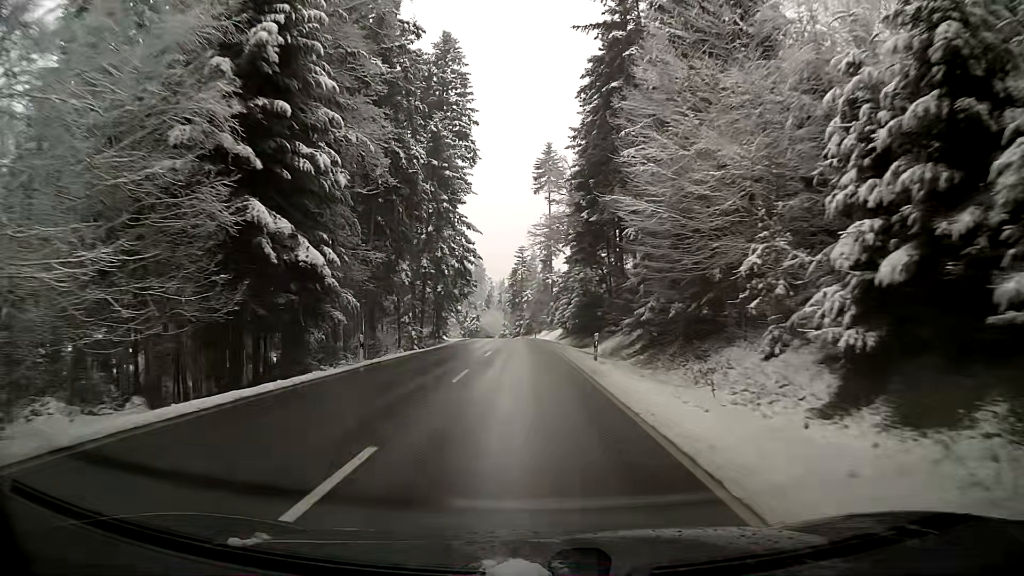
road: tertiary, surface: asphalt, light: Day
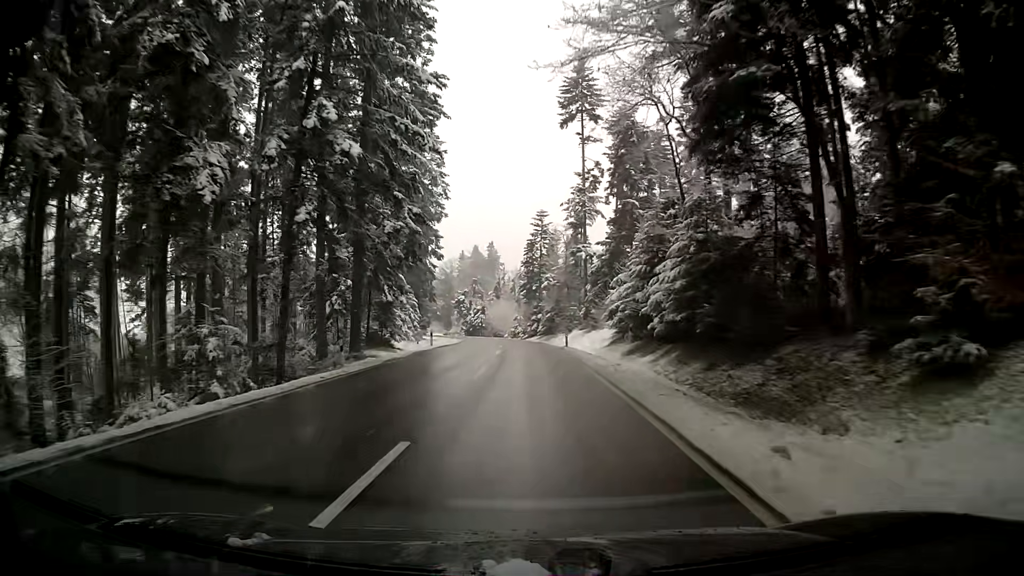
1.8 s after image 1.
(-0.7, +35.6) m; -2°
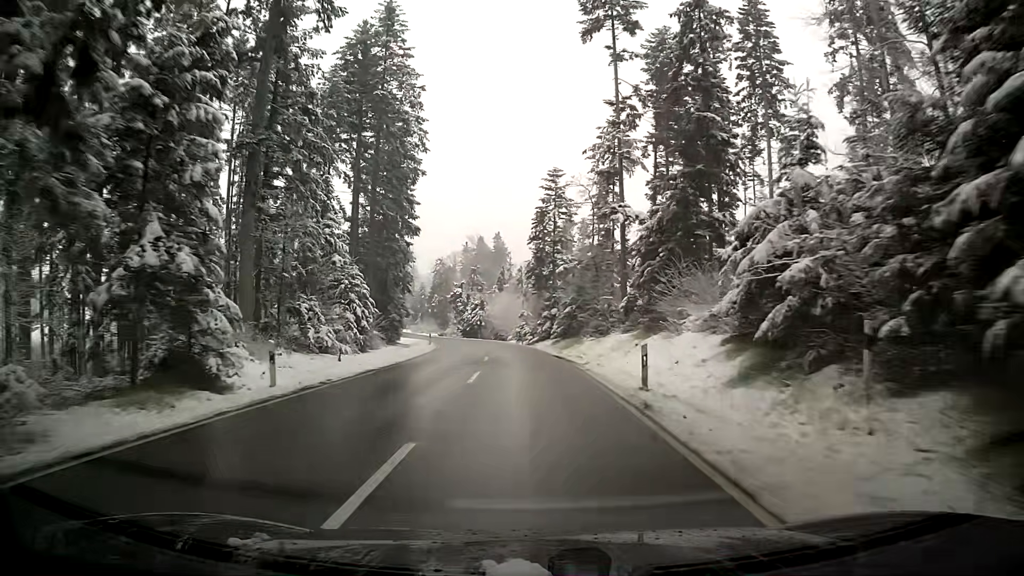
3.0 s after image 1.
(-0.1, +23.9) m; -1°
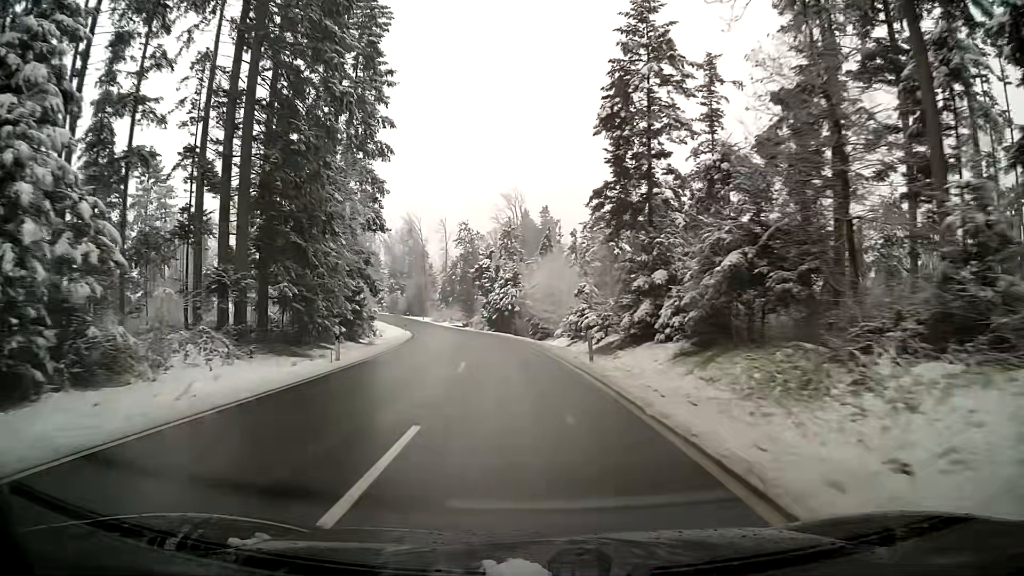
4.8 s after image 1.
(-1.2, +35.2) m; -5°
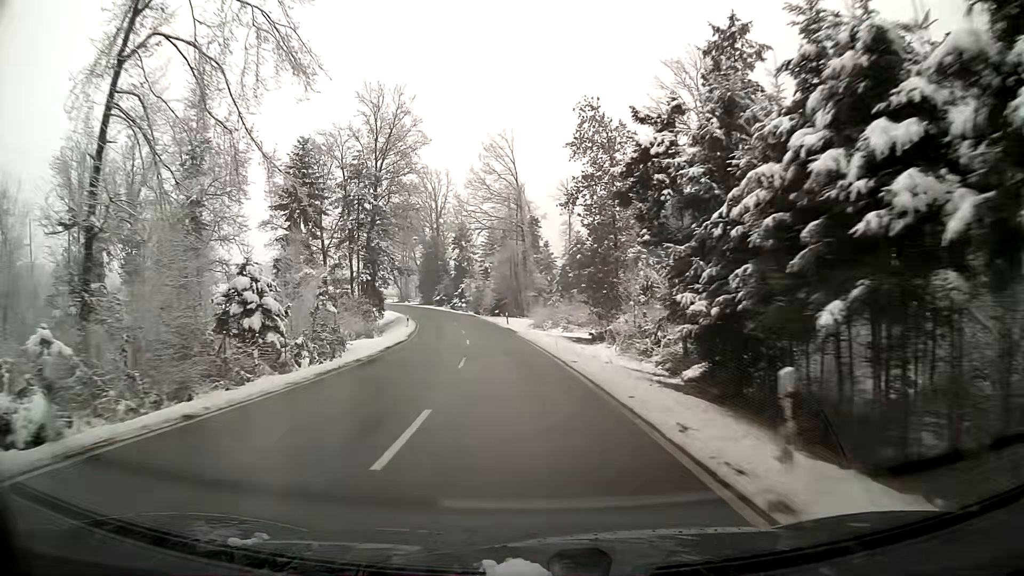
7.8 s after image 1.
(-5.9, +57.9) m; -11°
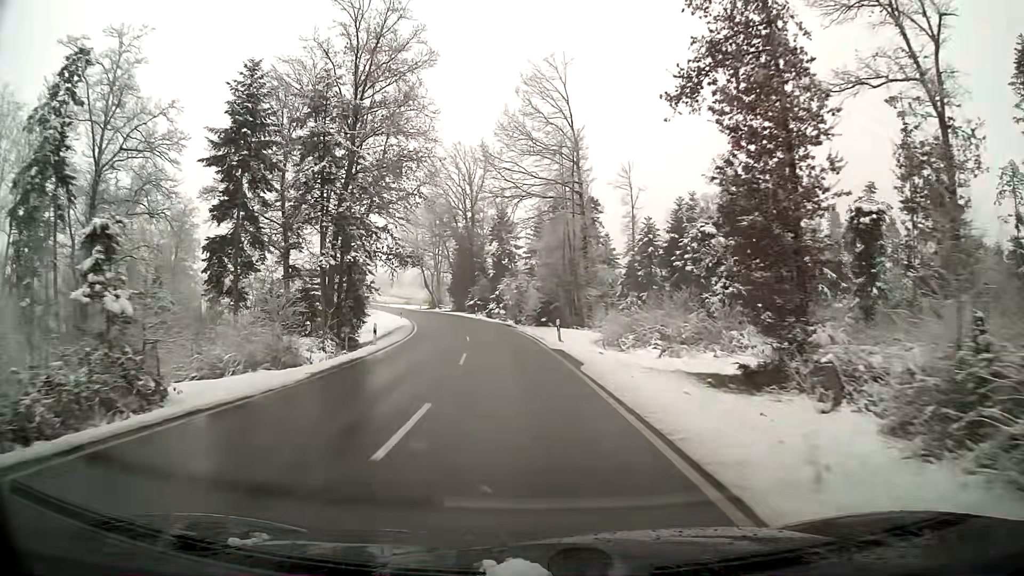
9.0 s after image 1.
(-0.9, +23.7) m; -4°
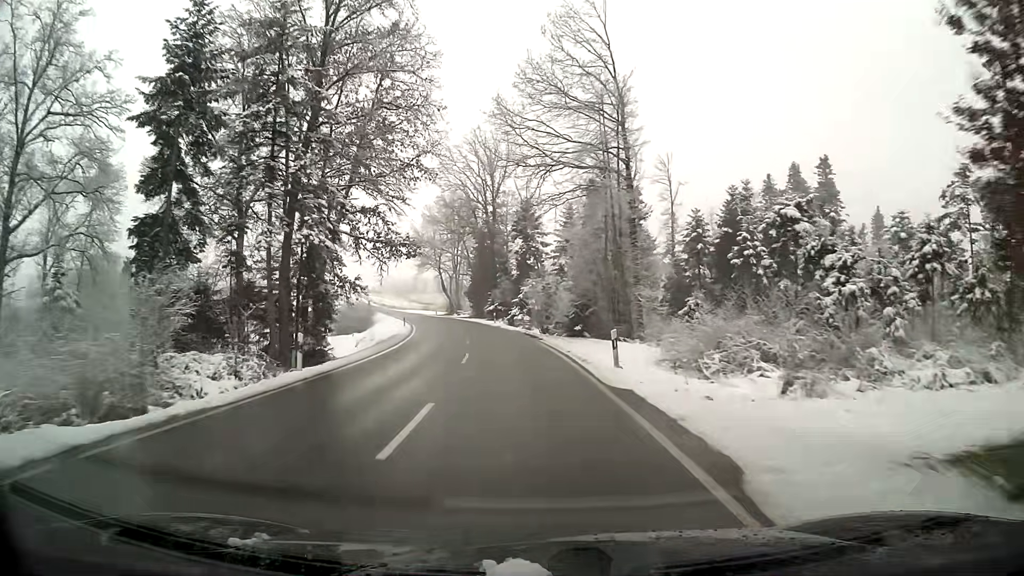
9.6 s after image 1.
(-0.2, +11.9) m; -2°
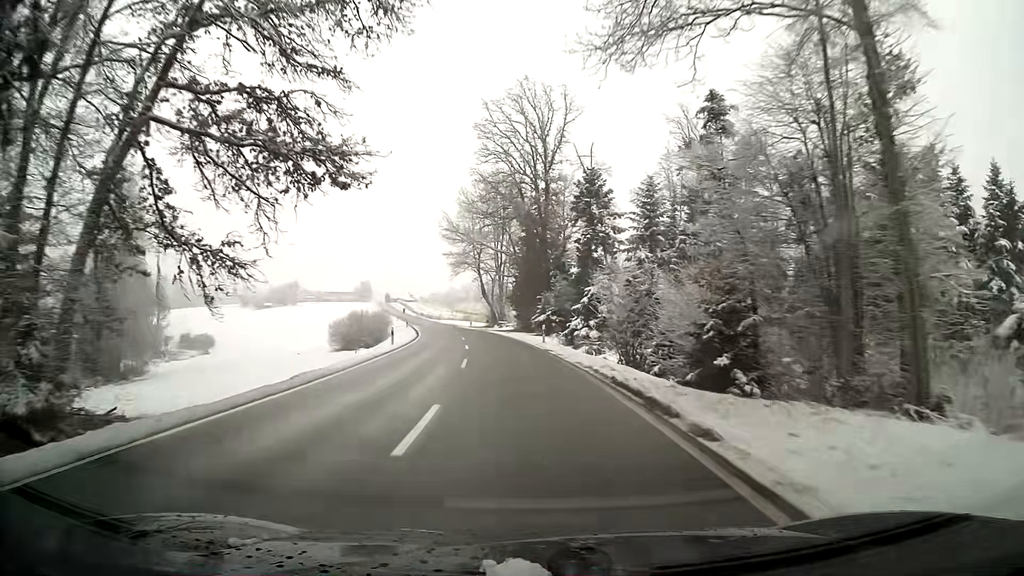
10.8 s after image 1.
(-0.9, +23.7) m; -5°
